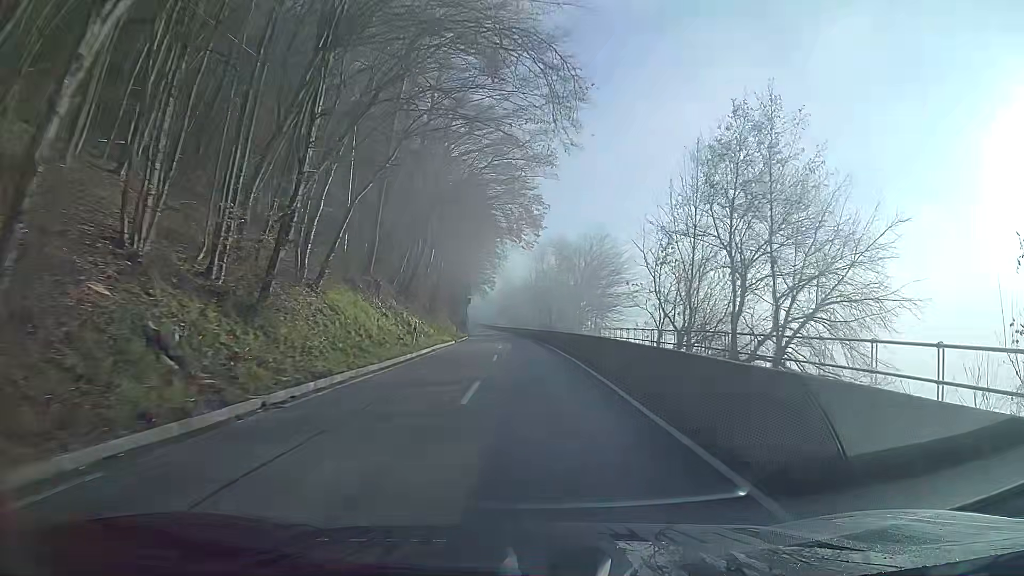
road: secondary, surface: asphalt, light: Day
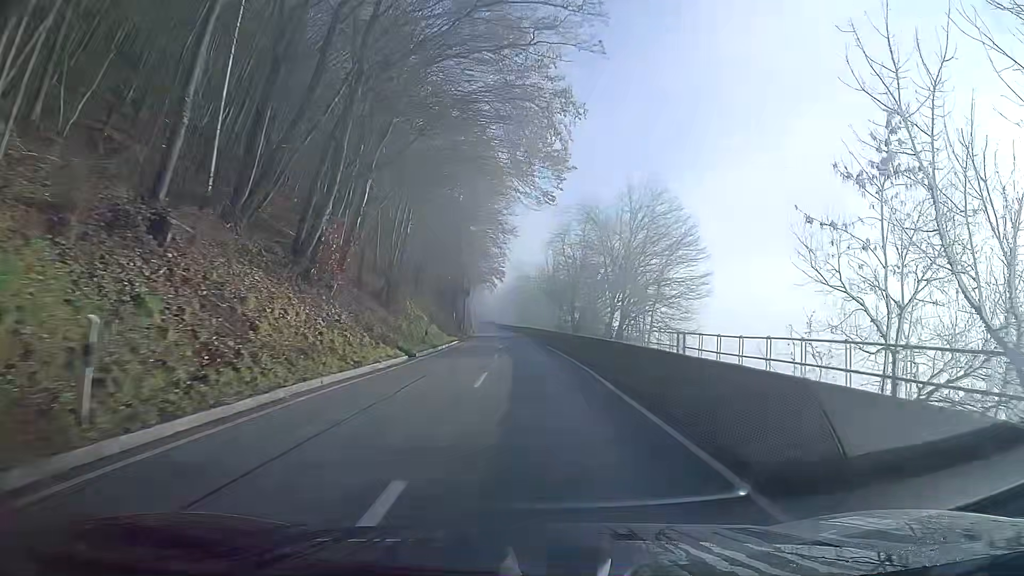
(-0.2, +21.2) m; -1°
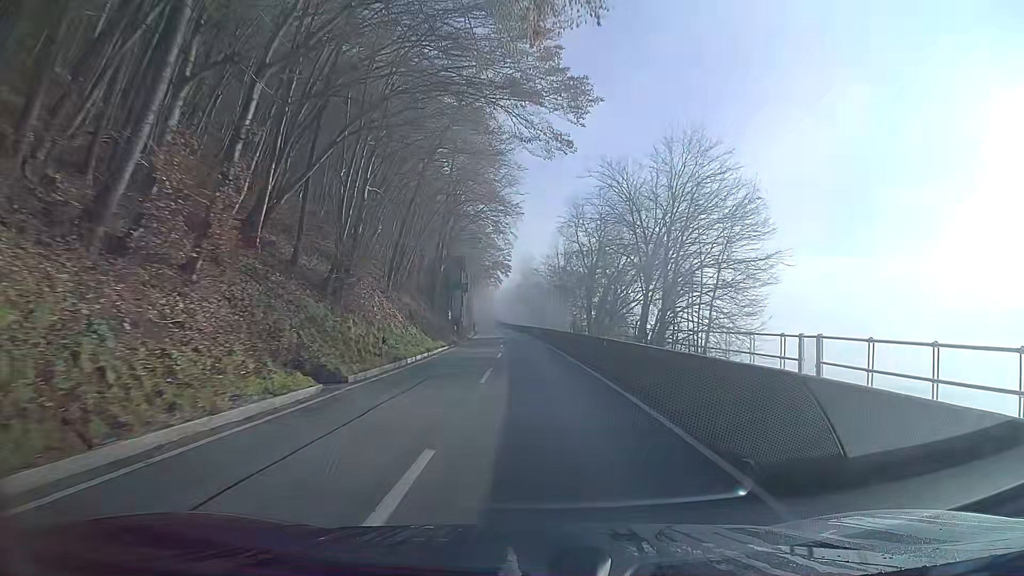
(-0.1, +10.7) m; -1°
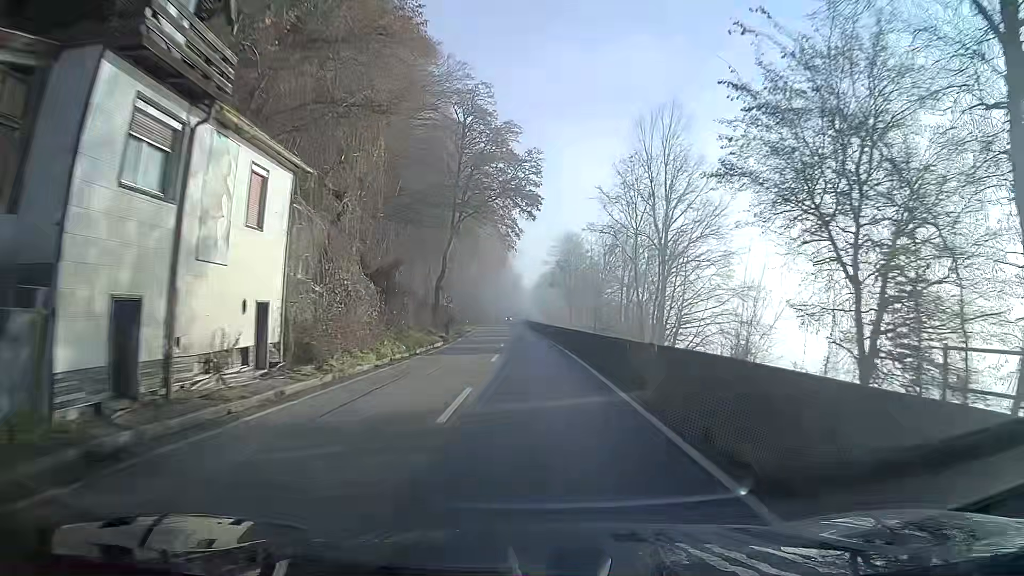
(-1.4, +54.6) m; -3°
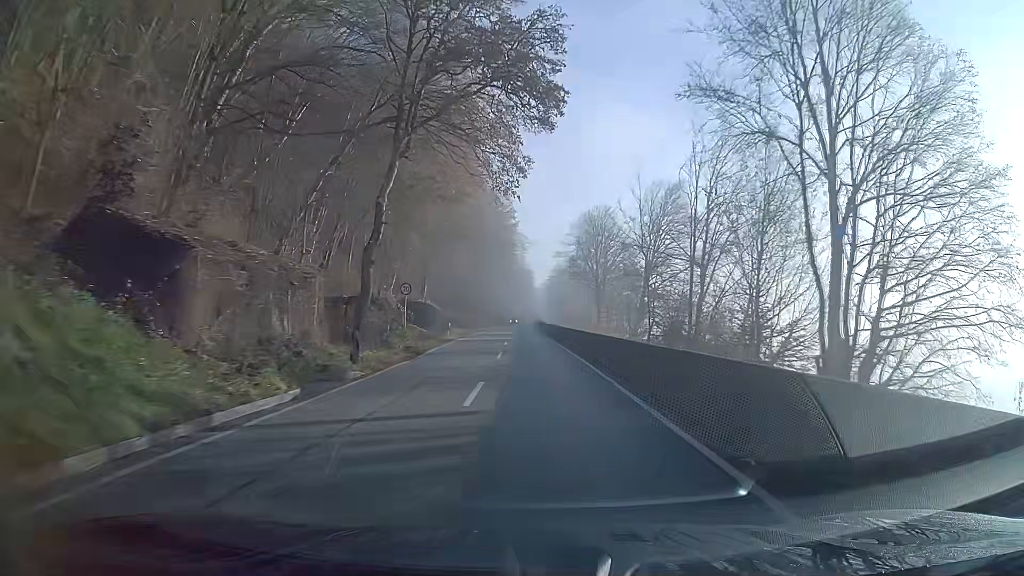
(-0.2, +22.2) m; -1°
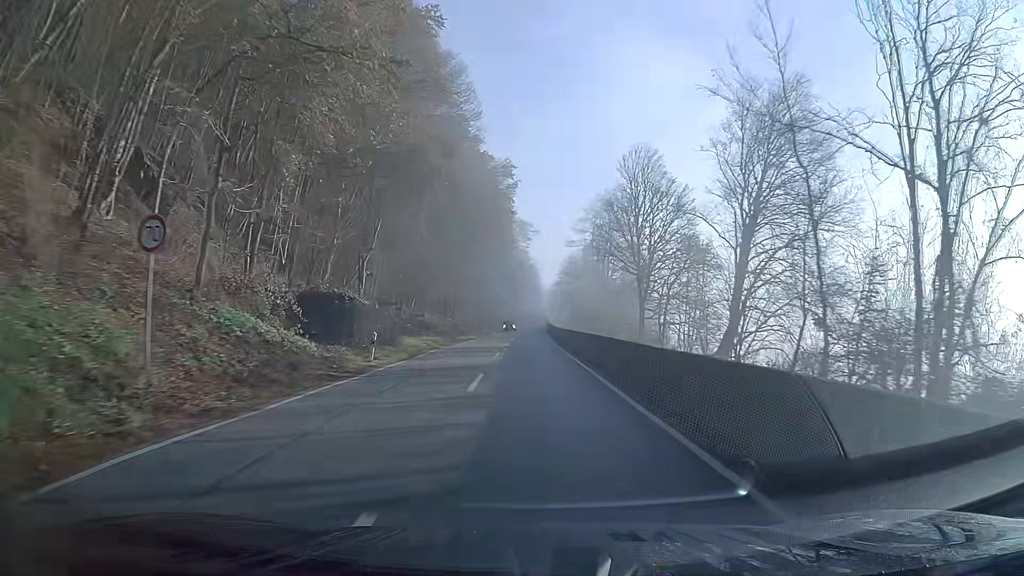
(-0.1, +22.1) m; -1°
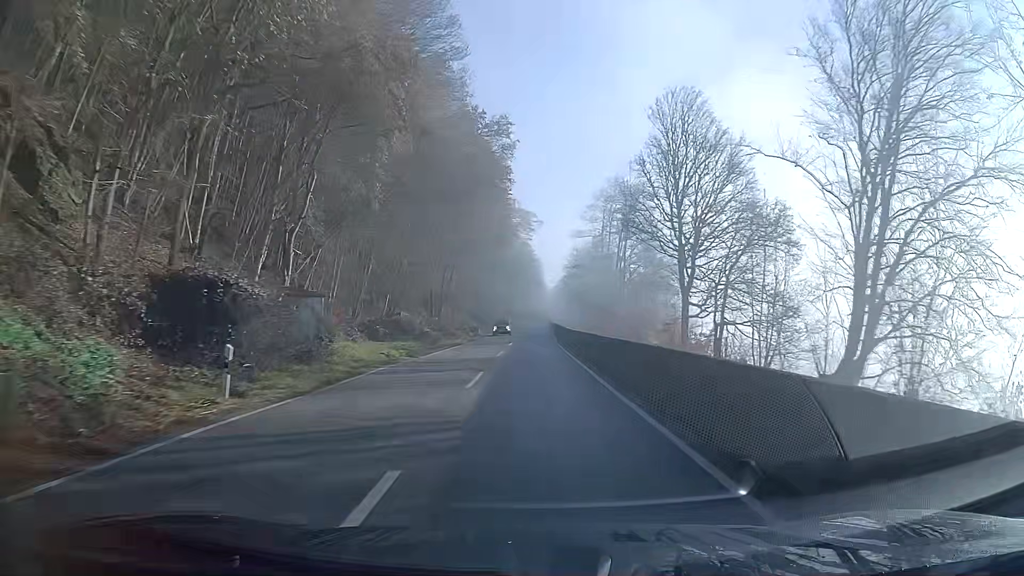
(0.0, +11.0) m; 0°
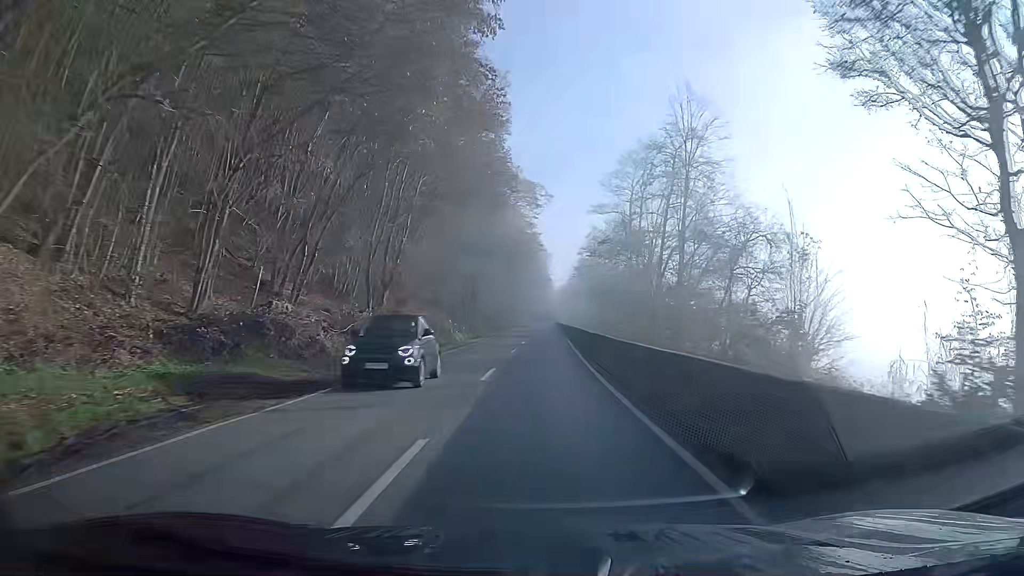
(-0.1, +22.1) m; 0°
